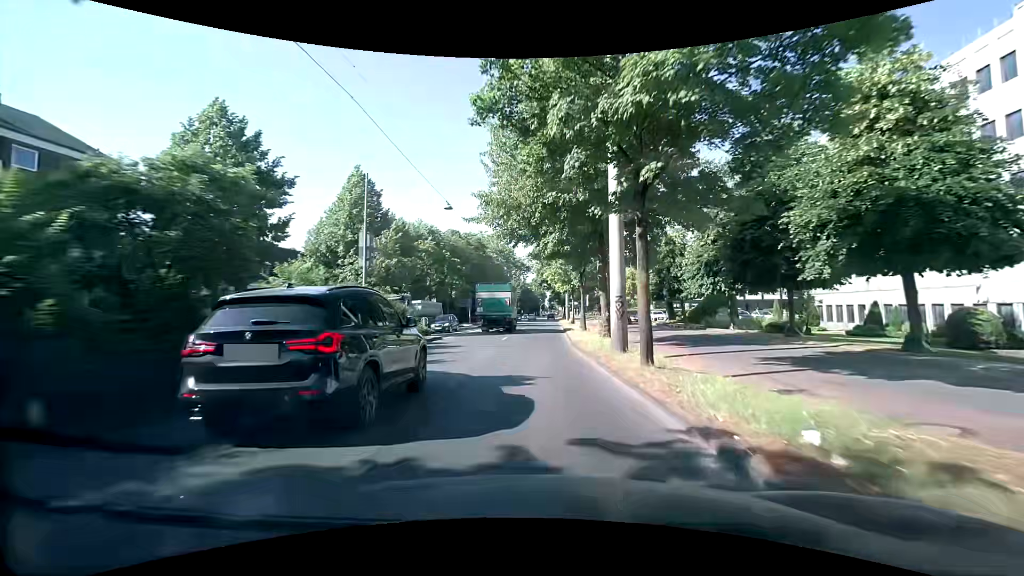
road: primary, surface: asphalt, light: Day
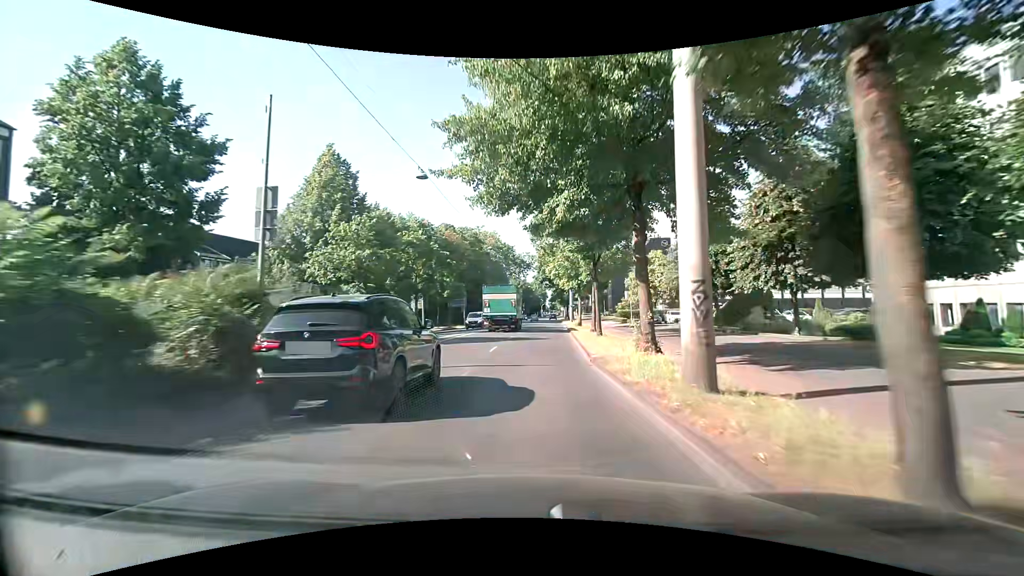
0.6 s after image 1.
(0.0, +7.7) m; 0°
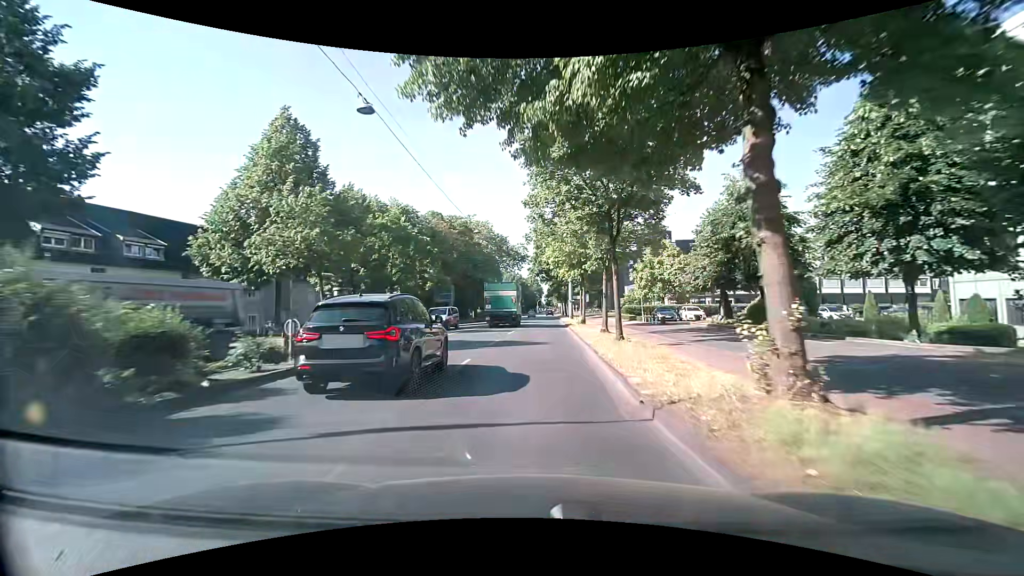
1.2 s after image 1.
(0.0, +7.7) m; 0°
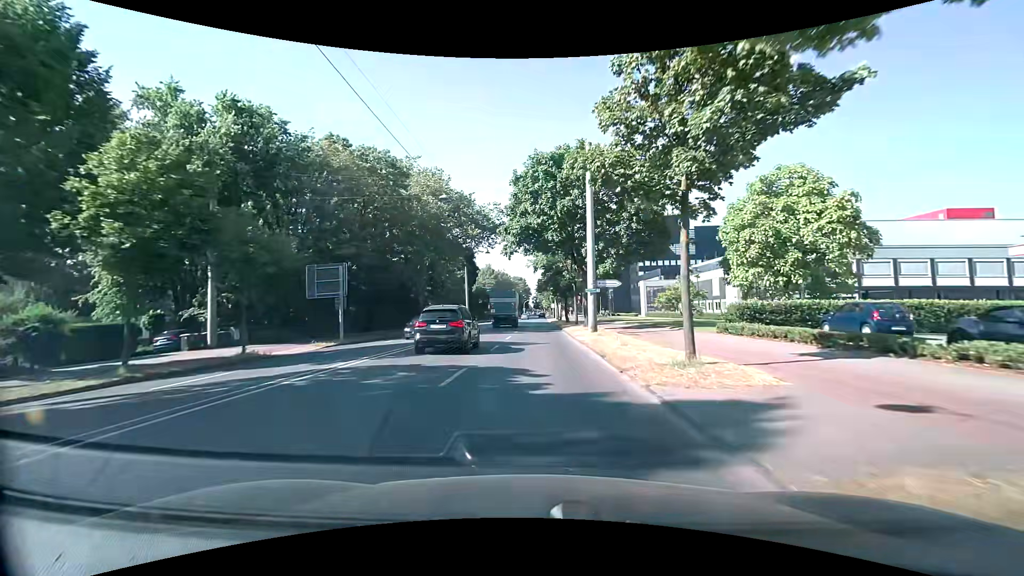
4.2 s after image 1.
(+0.8, +37.5) m; +2°
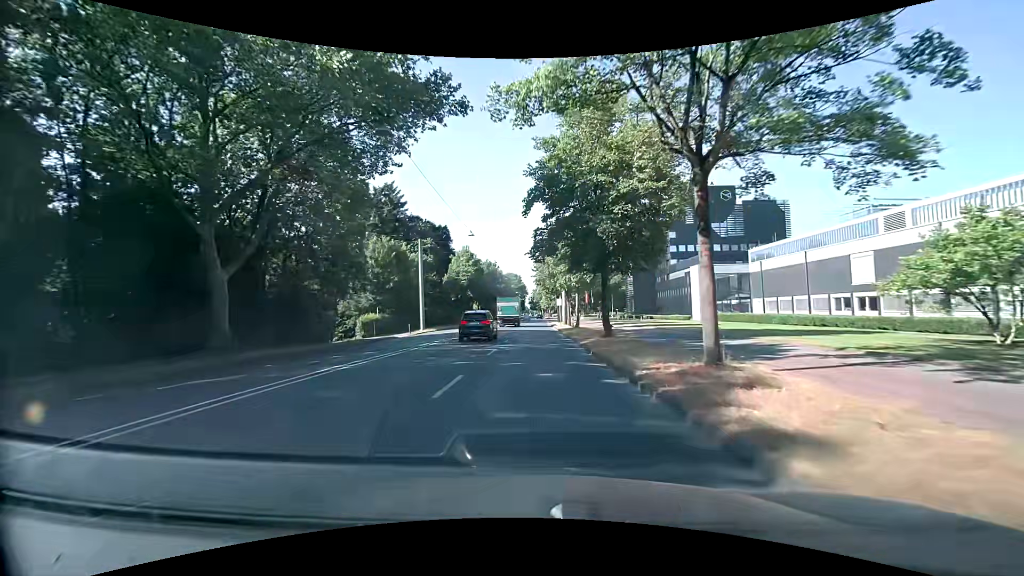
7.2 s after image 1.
(0.0, +37.3) m; 0°
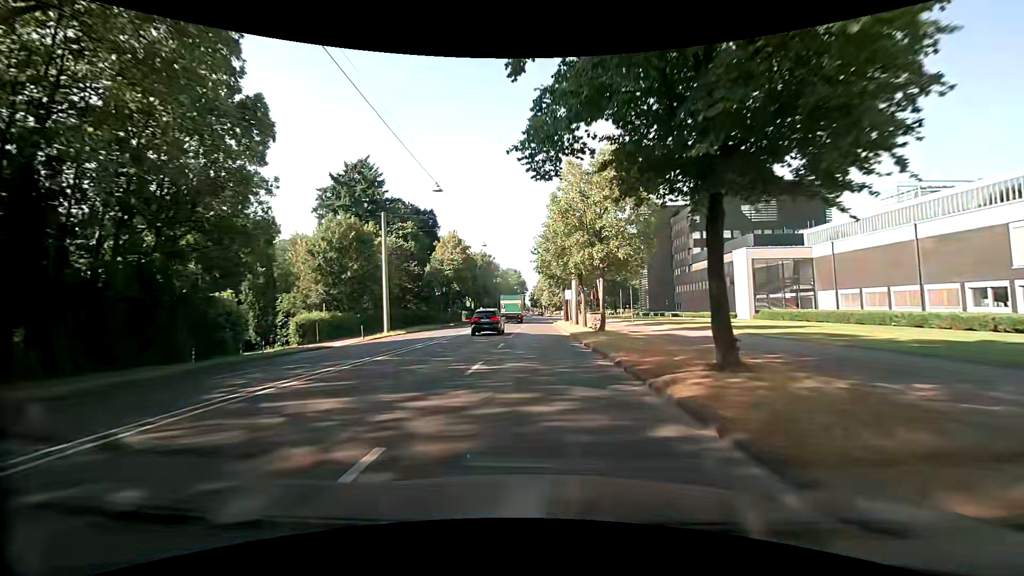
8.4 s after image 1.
(0.0, +15.2) m; 0°
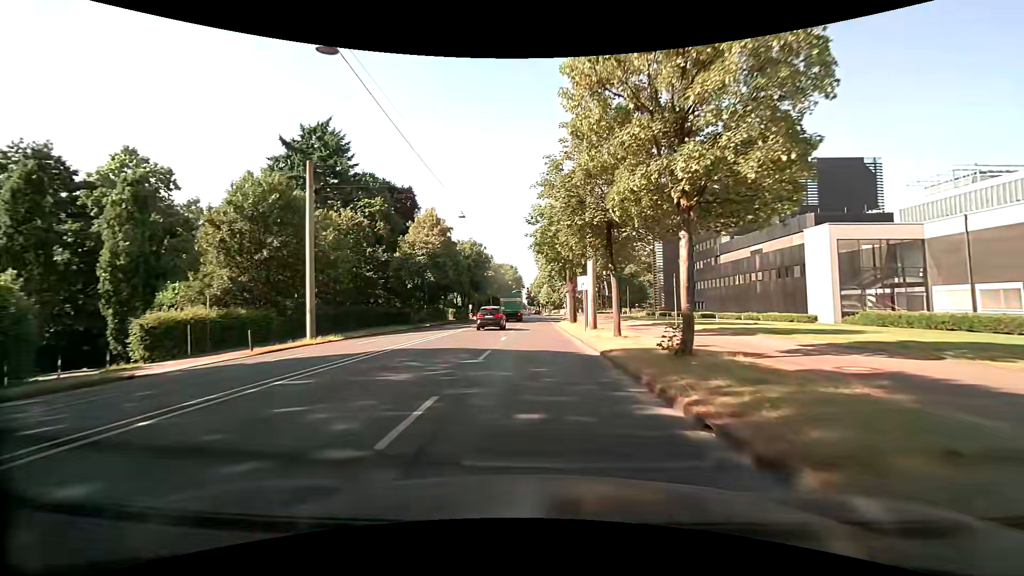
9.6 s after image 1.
(-0.1, +15.3) m; +1°
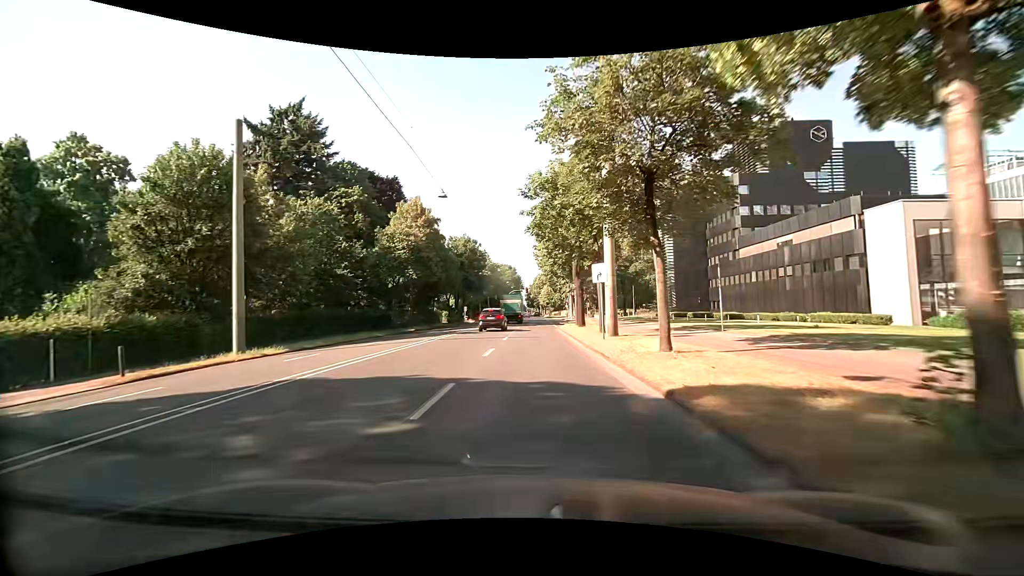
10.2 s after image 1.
(-0.1, +7.6) m; -1°
(0, +10) (0, +20) (0, +30) (0, +40) (0, +50) (0, +60) (0, +70) (+1, +80) (+1, +90) (+1, +100) m
